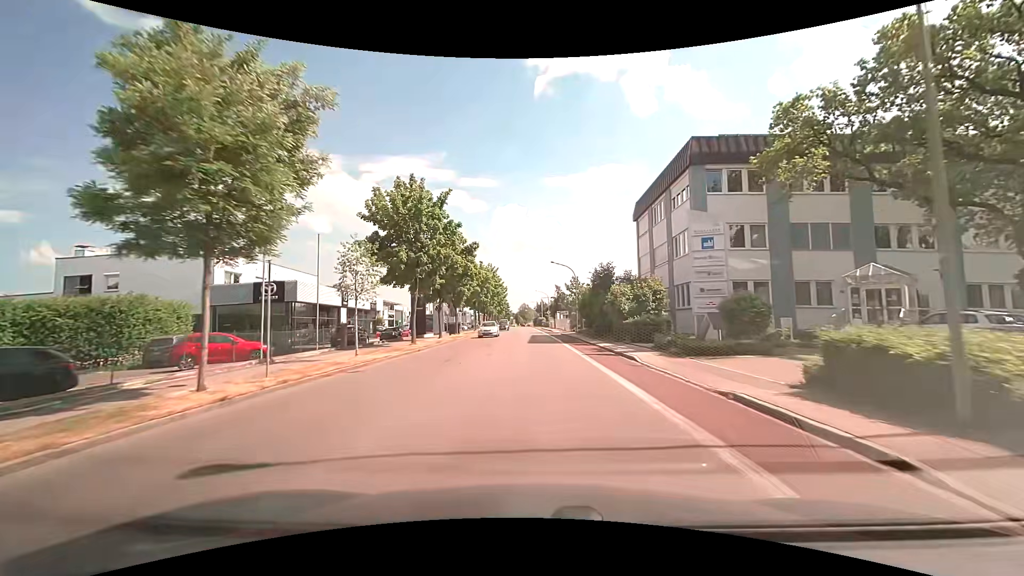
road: tertiary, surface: asphalt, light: Day
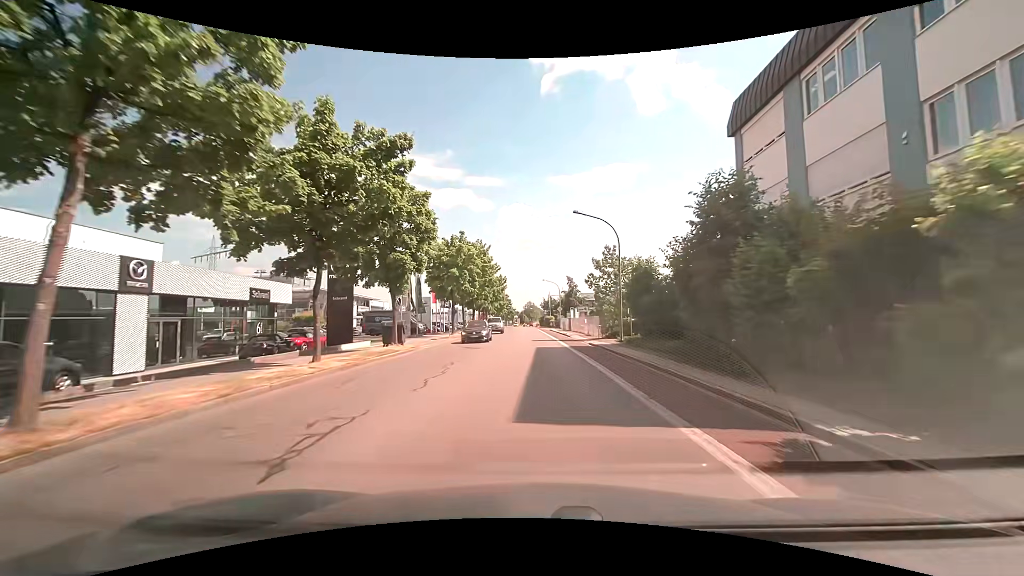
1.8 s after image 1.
(-0.1, +23.5) m; 0°
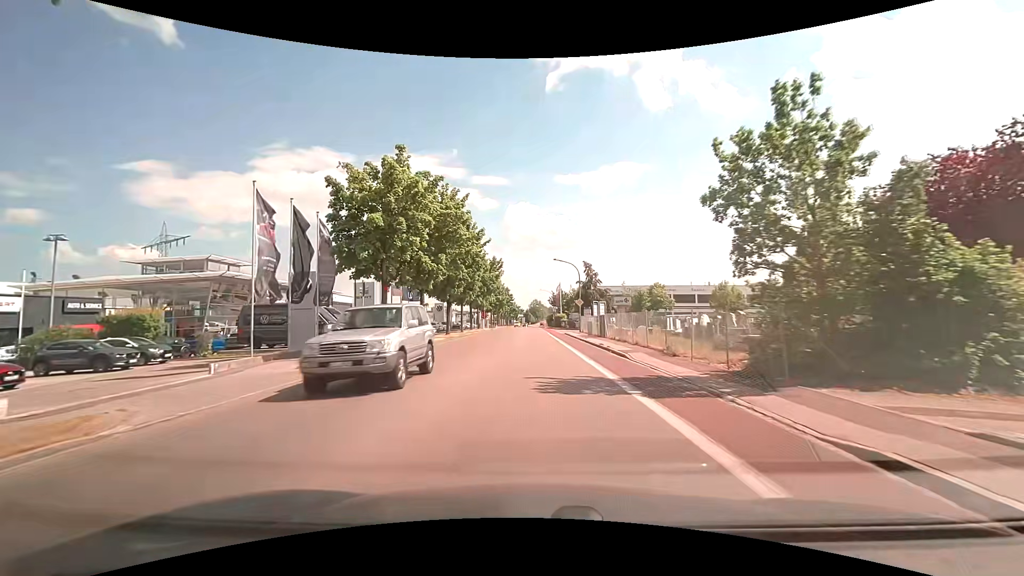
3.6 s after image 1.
(-0.3, +23.7) m; -1°
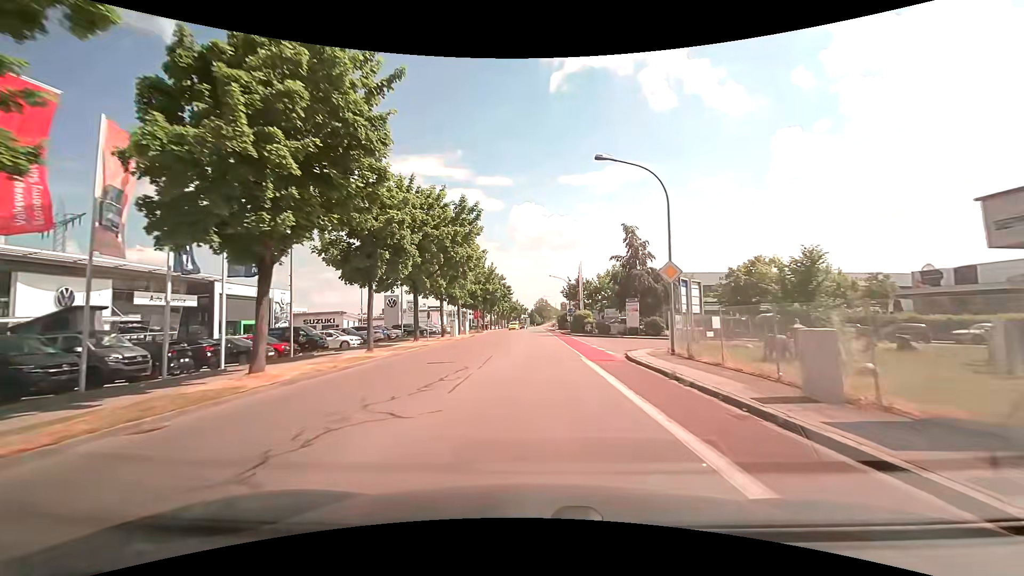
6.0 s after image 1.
(-0.2, +31.0) m; 0°
(0, +10) (0, +20) (0, +30) (0, +40) (-1, +50) (-1, +60) (-1, +70) (-1, +80) (-1, +90) (-1, +100) m
